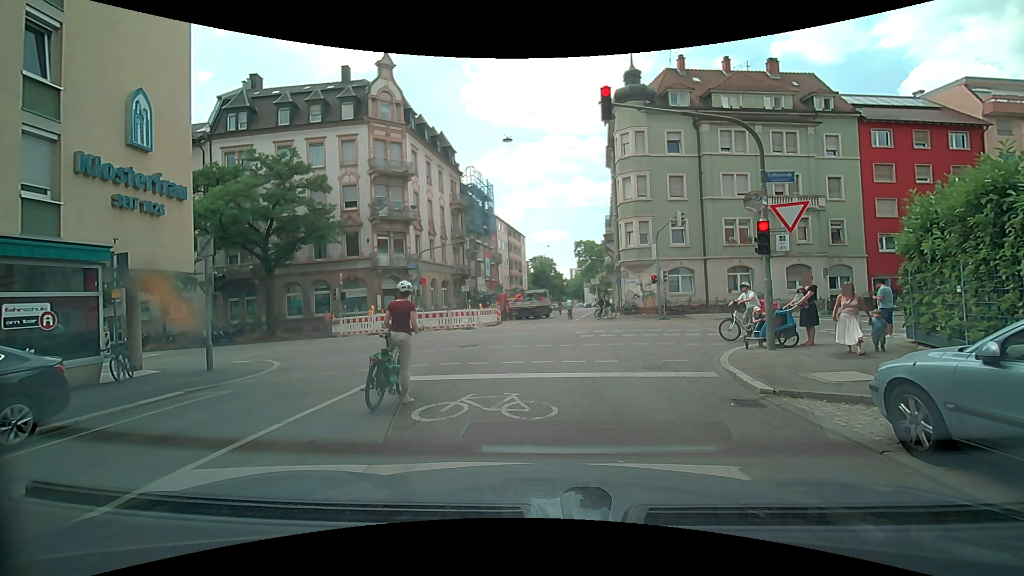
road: residential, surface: asphalt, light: Day
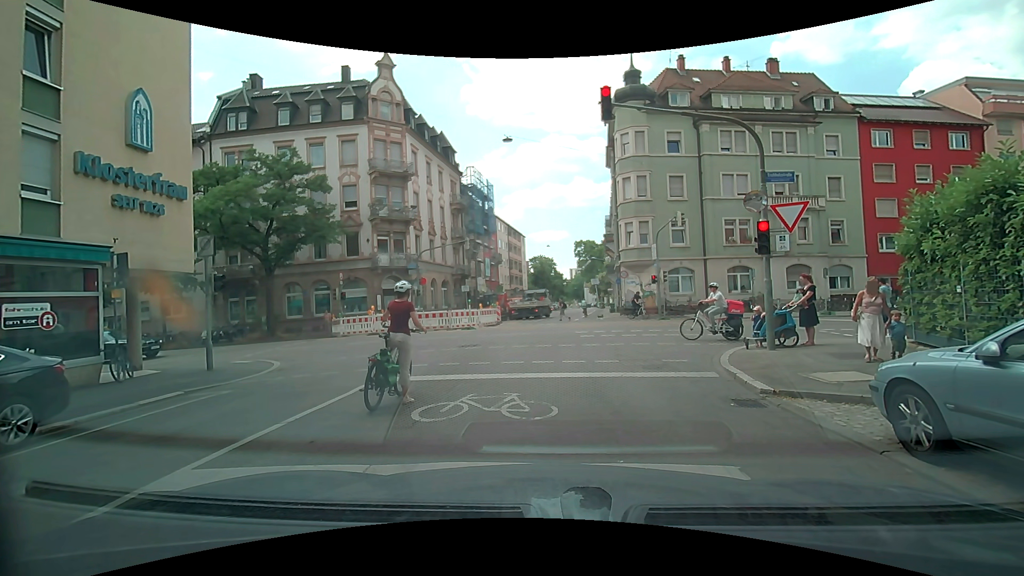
(0.0, 0.0) m; 0°
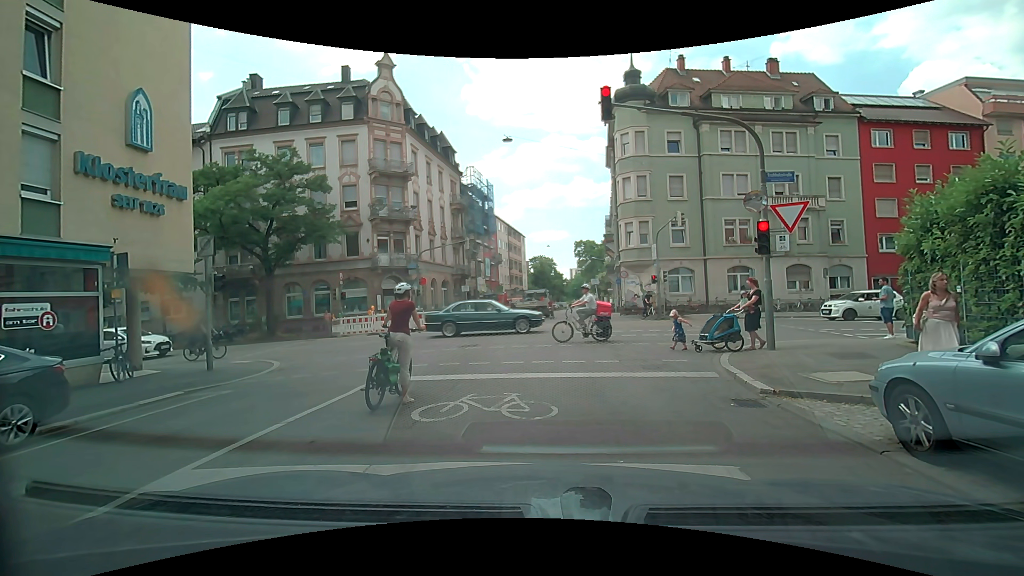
(0.0, 0.0) m; 0°
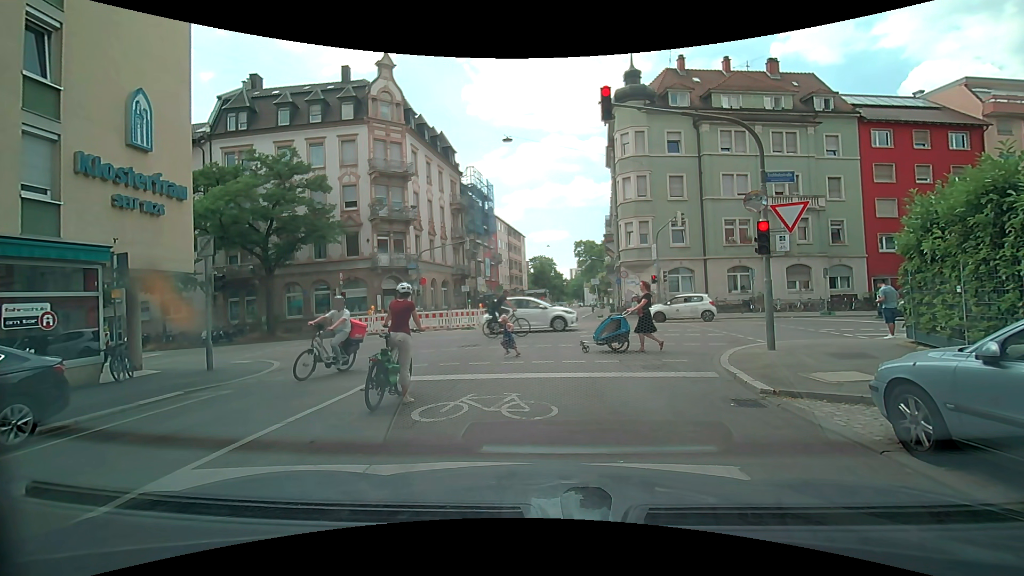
(0.0, 0.0) m; 0°
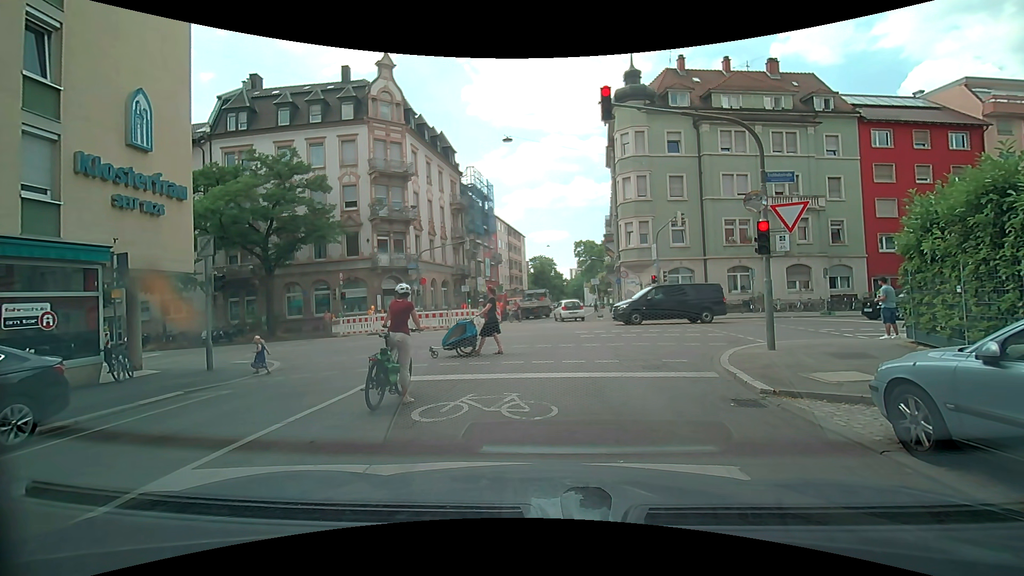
(0.0, 0.0) m; 0°
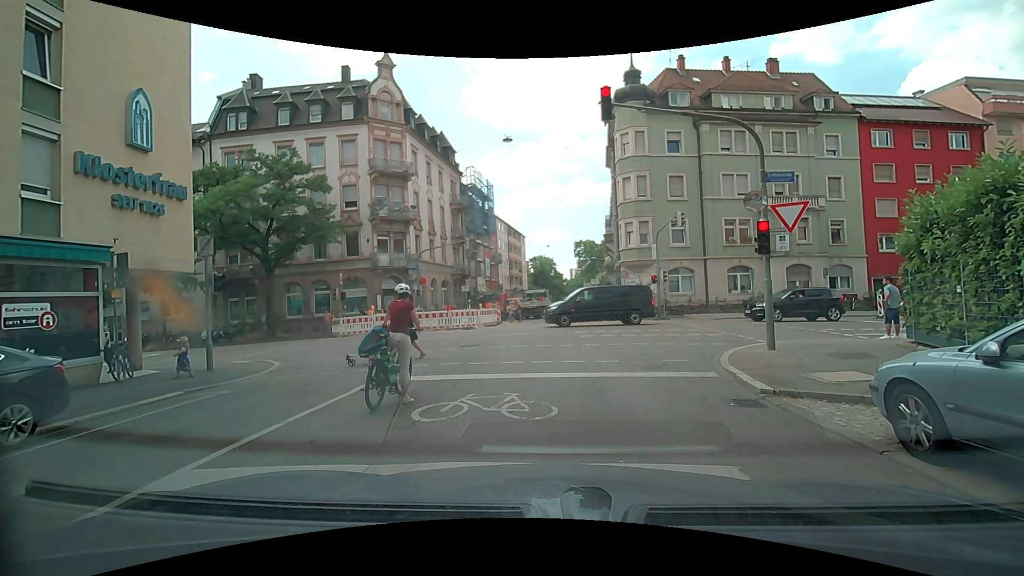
(0.0, 0.0) m; 0°
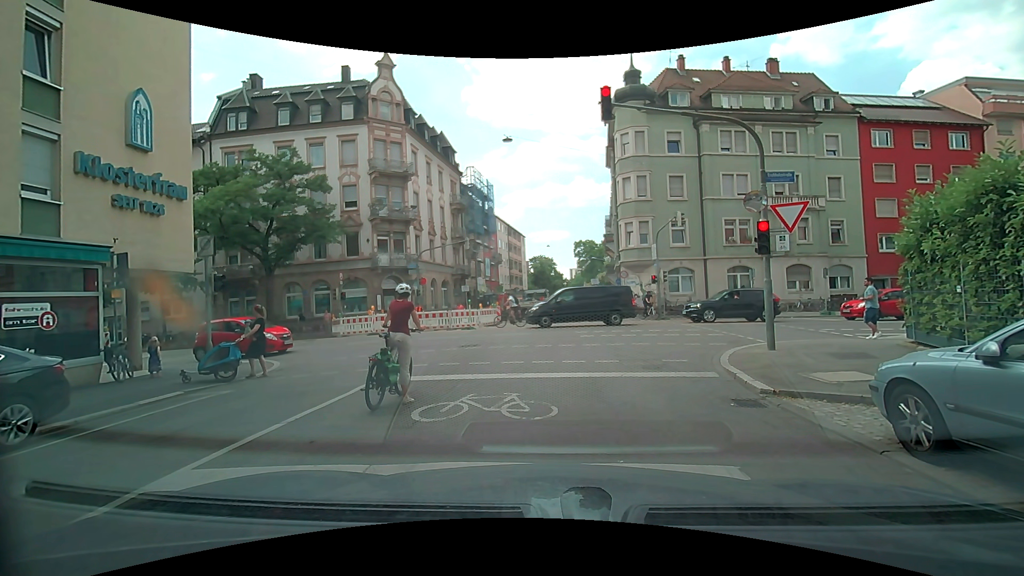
(0.0, 0.0) m; 0°
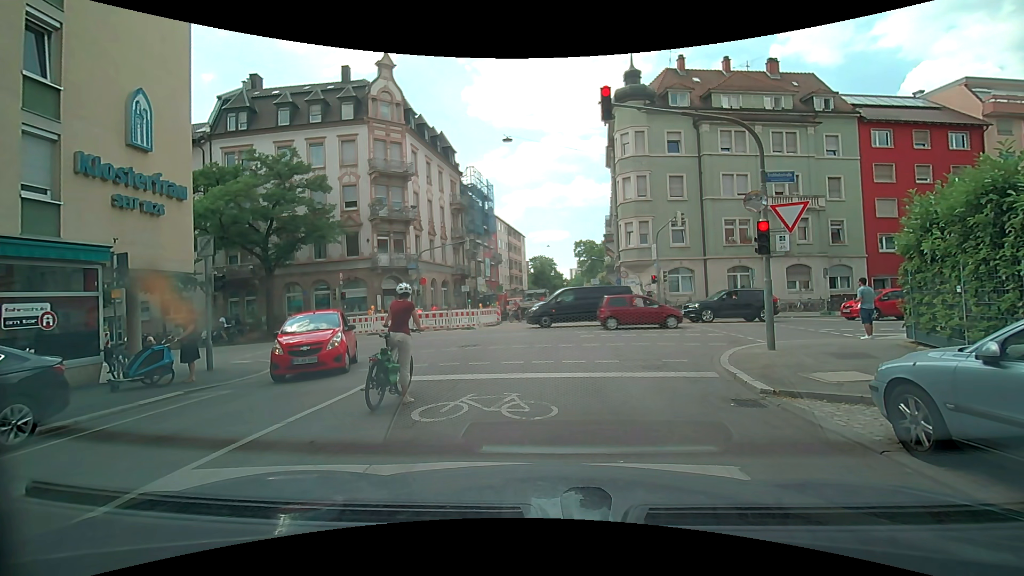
(0.0, 0.0) m; 0°
